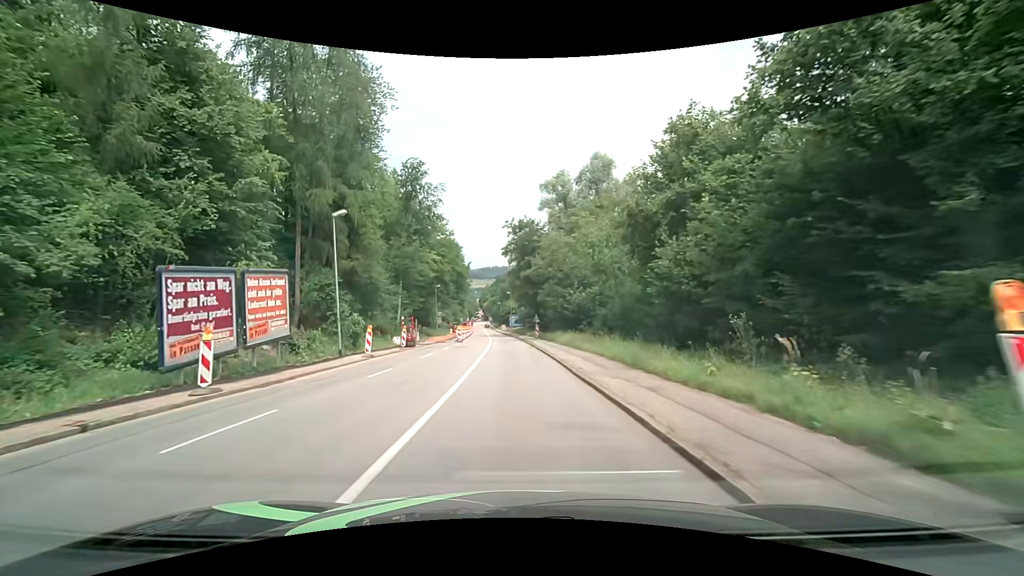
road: tertiary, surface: asphalt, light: Day
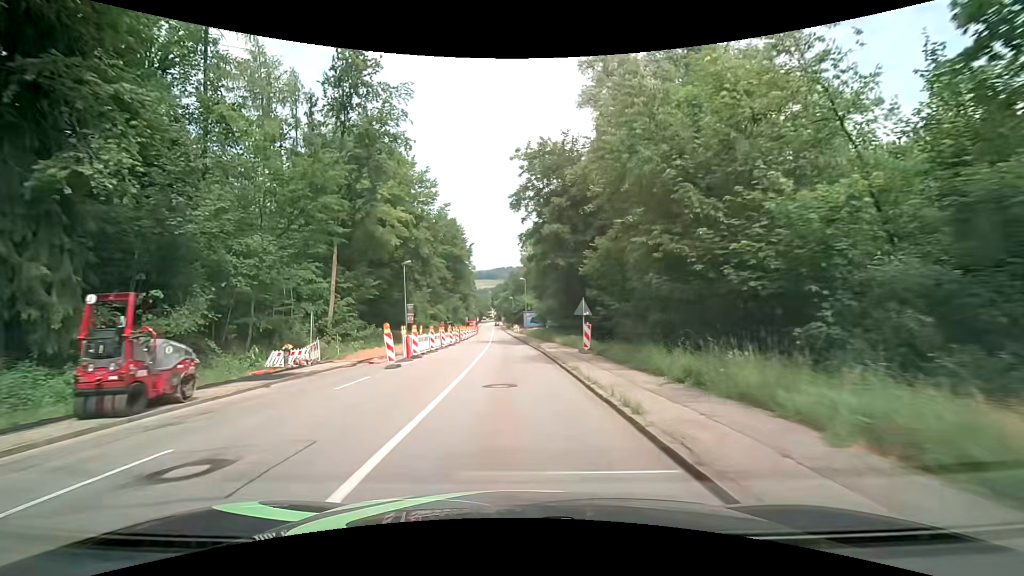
(-0.1, +30.0) m; -1°
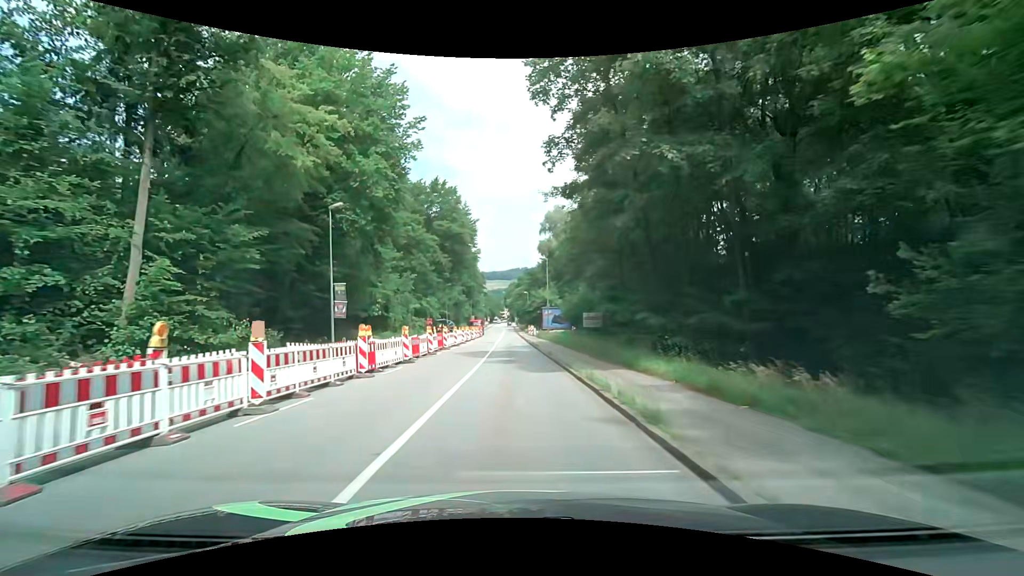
(-0.5, +22.5) m; -2°
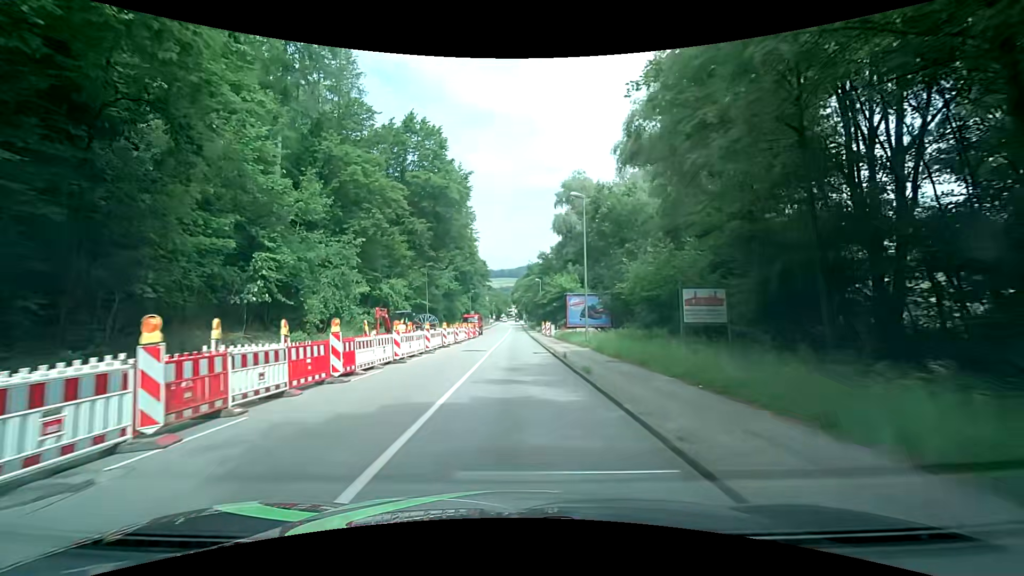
(-0.1, +22.5) m; -1°
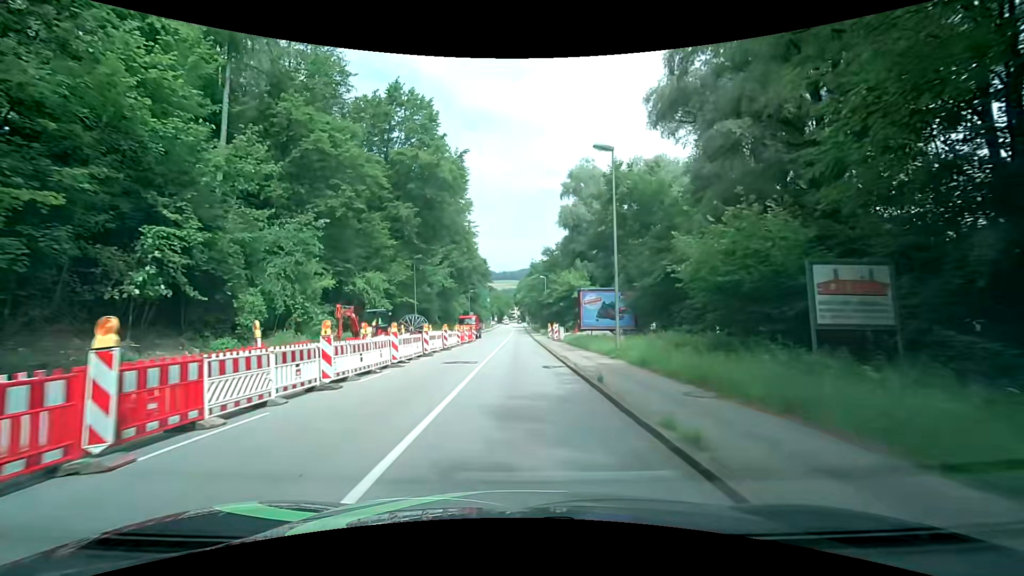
(0.0, +7.4) m; 0°
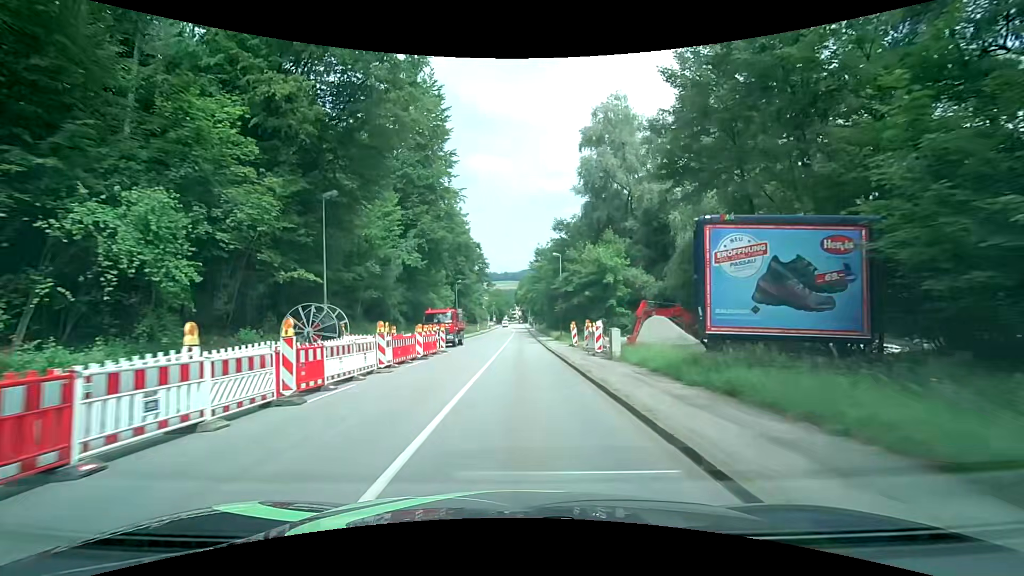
(-0.2, +22.0) m; -1°
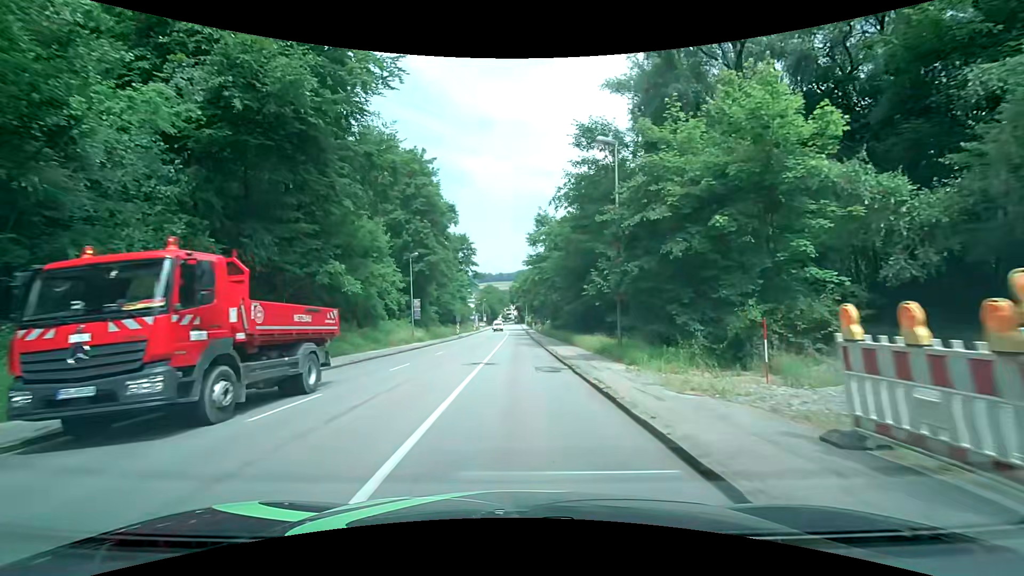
(+0.5, +28.6) m; +1°
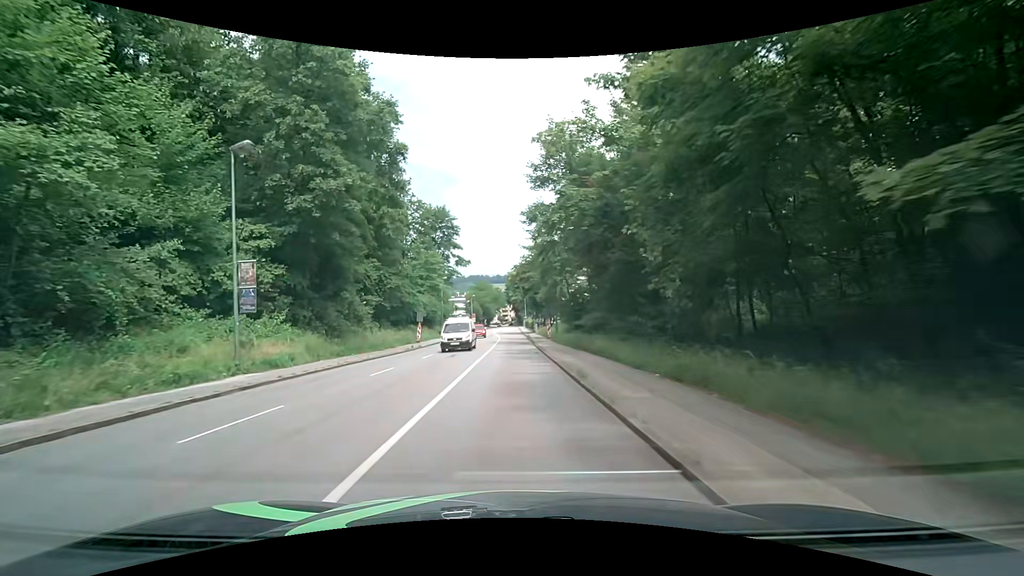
(+0.1, +28.1) m; +1°
(0, +10) (0, +20) (0, +30) (-1, +40) (-1, +50) (-1, +60) (-1, +70) (-1, +80) (-2, +90) (-2, +100) m
